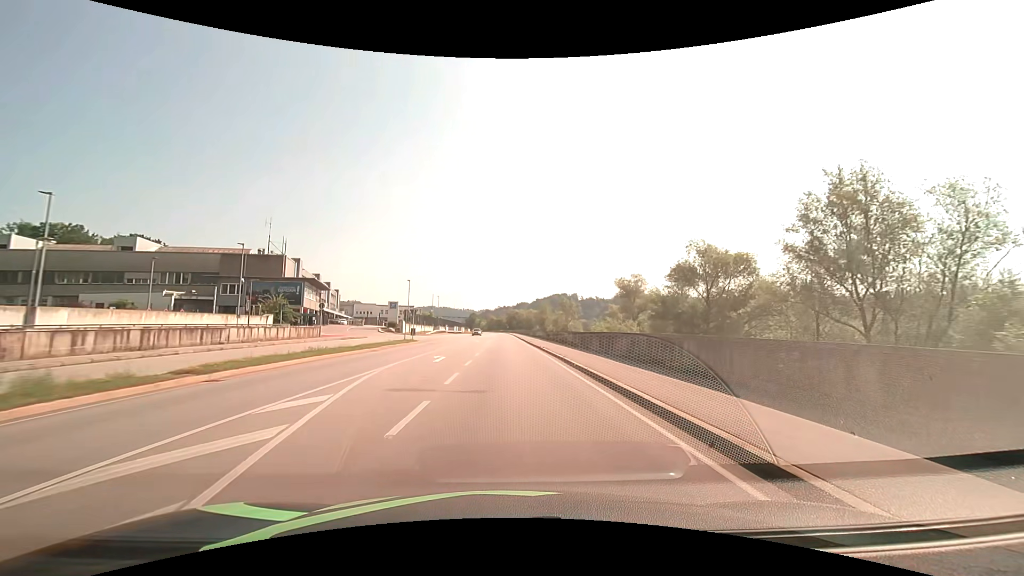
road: primary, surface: asphalt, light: Day
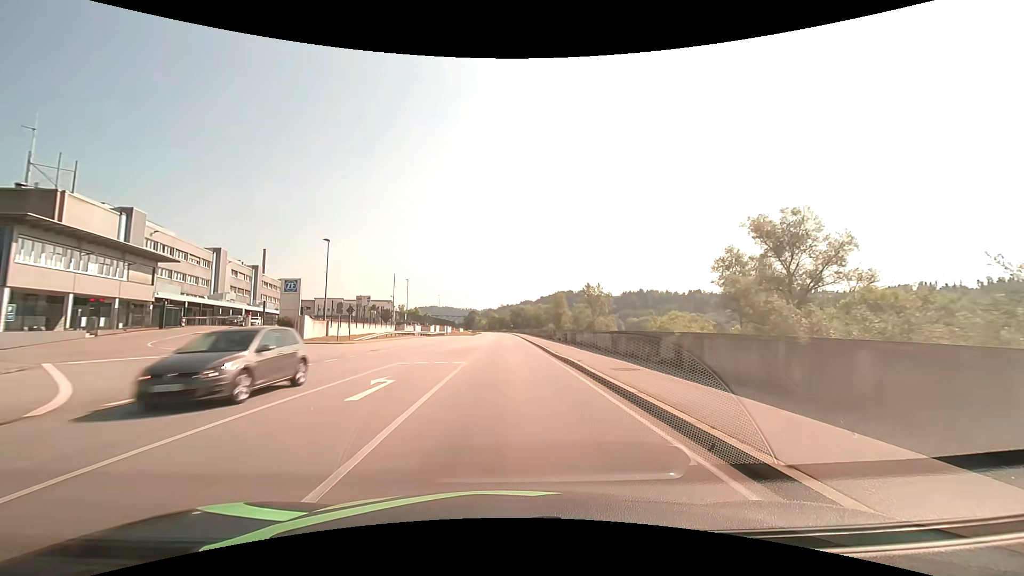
(-0.1, +42.9) m; 0°
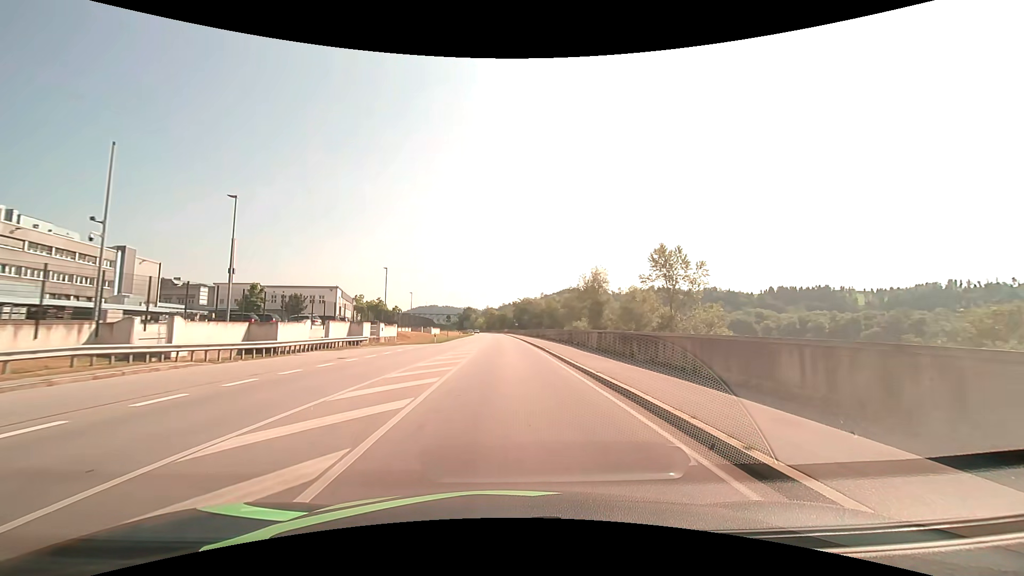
(-0.2, +53.7) m; 0°
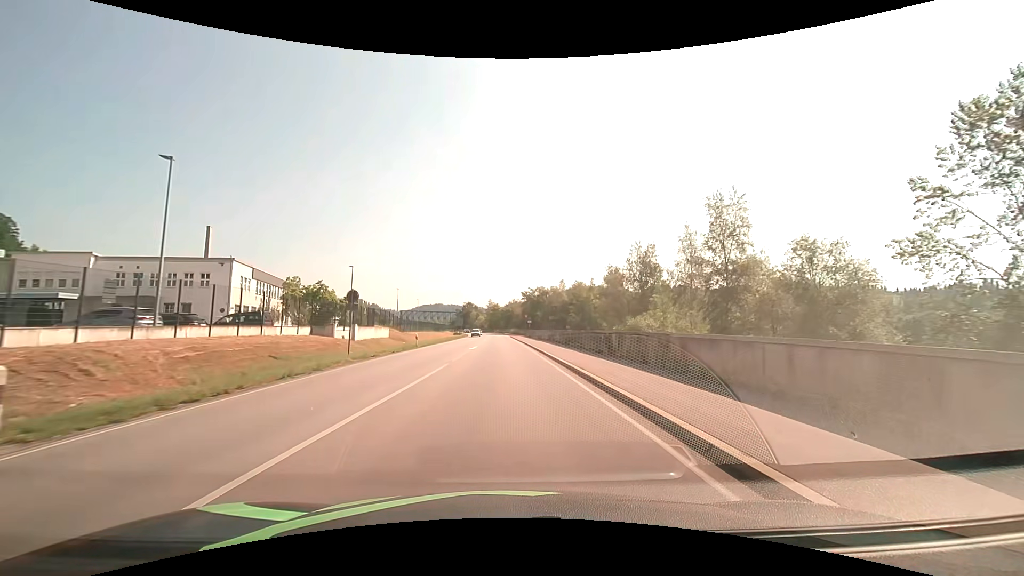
(-0.2, +42.9) m; -1°
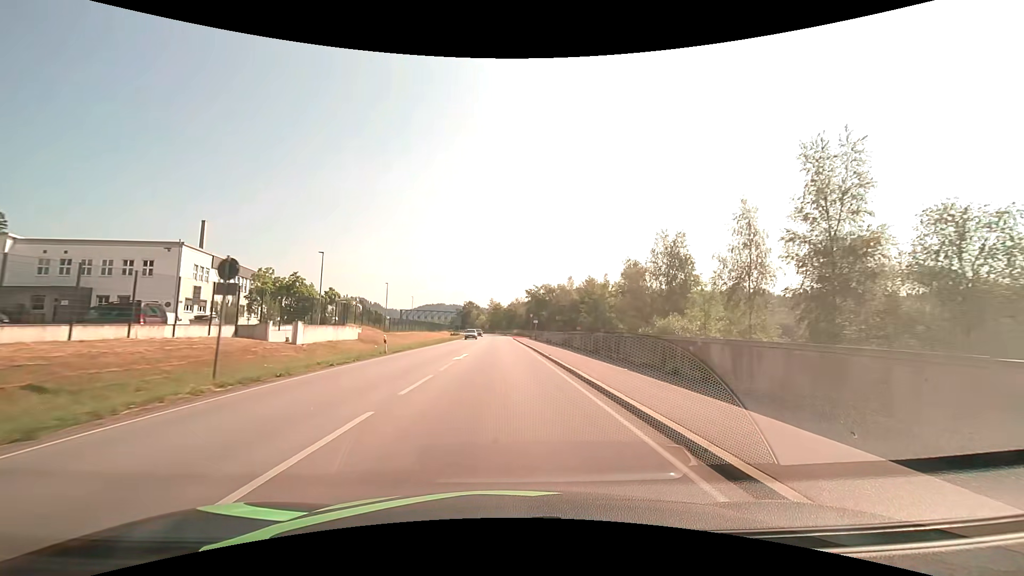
(0.0, +10.7) m; 0°
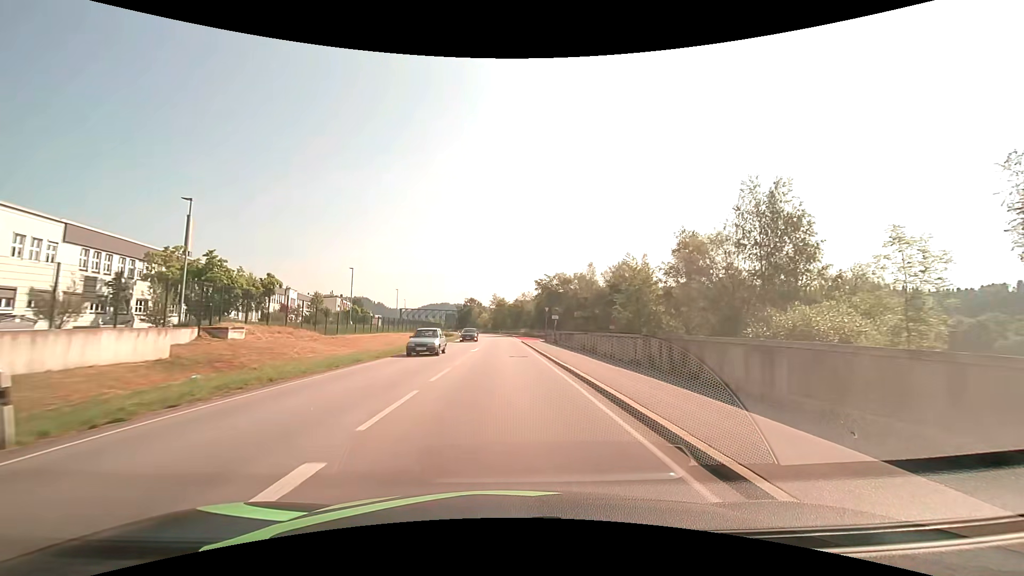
(-0.1, +21.5) m; -1°
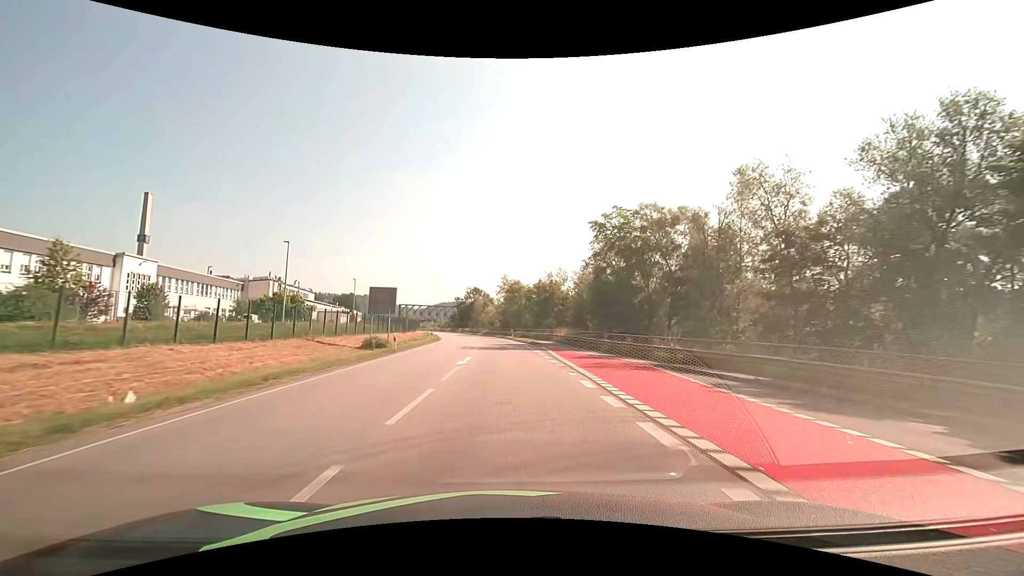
(-0.5, +54.0) m; -1°
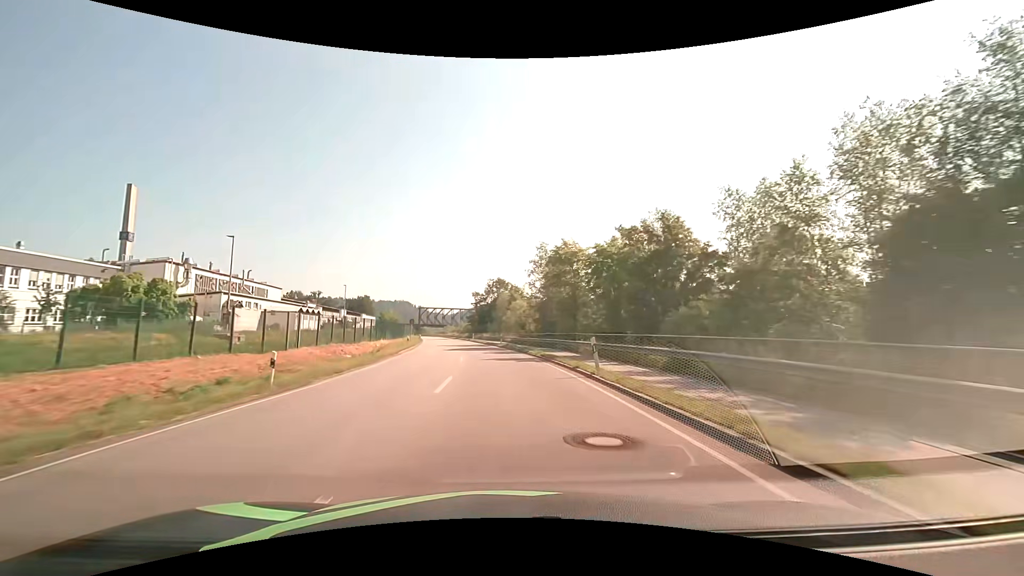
(-1.2, +43.2) m; -4°
(0, +10) (-1, +20) (-1, +30) (-2, +40) (-3, +50) (-5, +60) (-6, +70) (-8, +80) (-9, +89) (-11, +99) m
